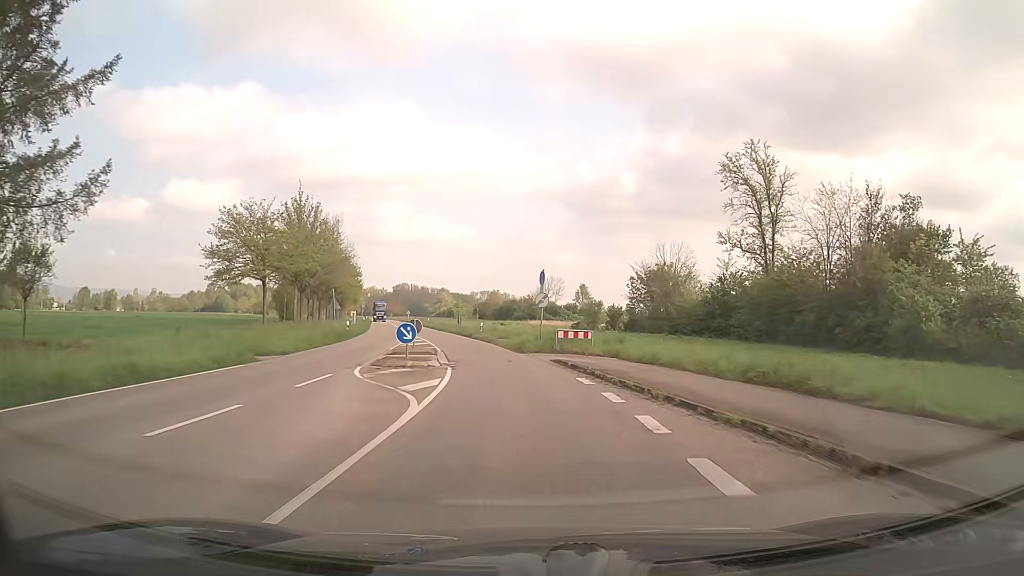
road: secondary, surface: asphalt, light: Day
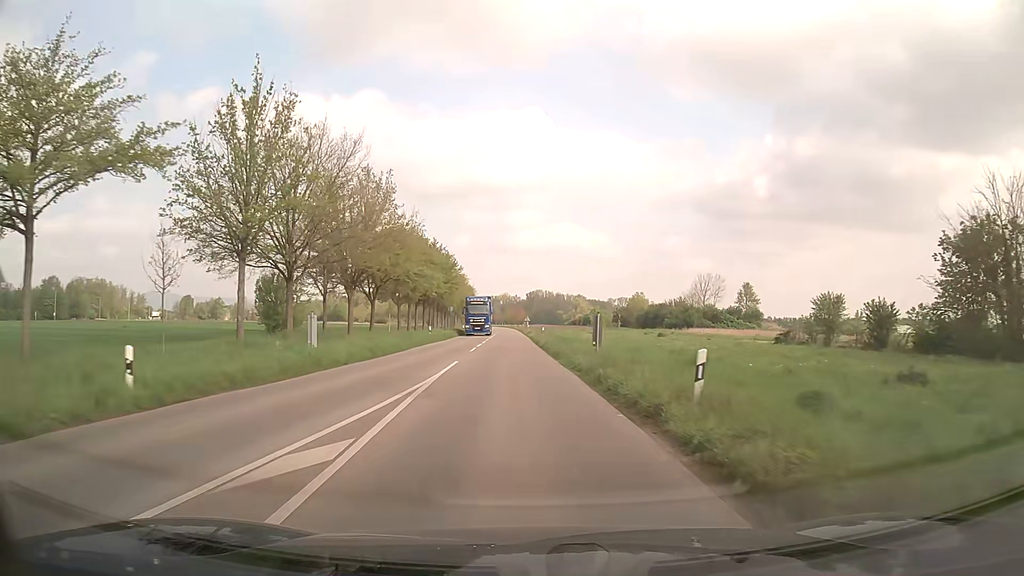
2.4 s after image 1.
(-3.4, +36.3) m; -11°
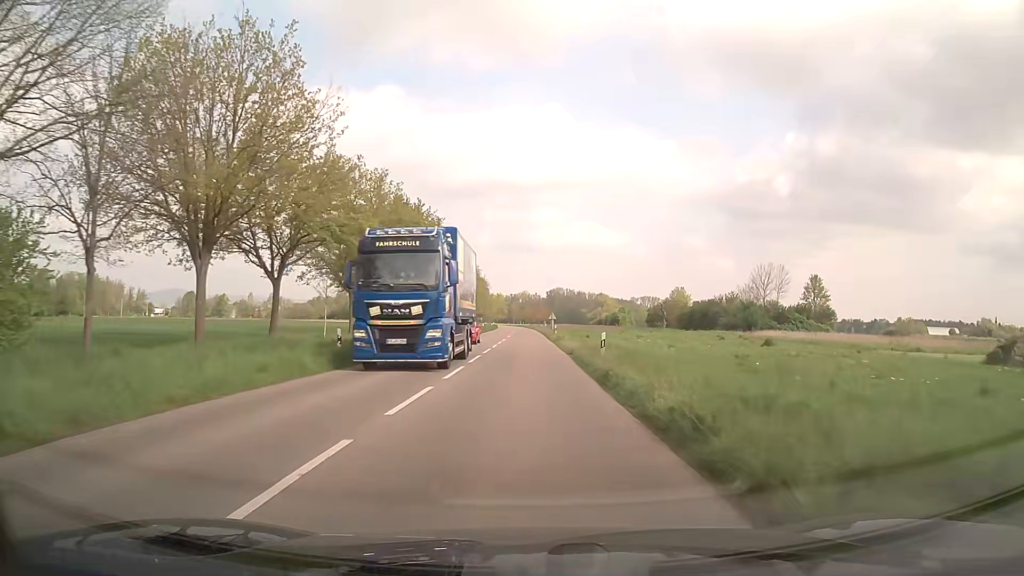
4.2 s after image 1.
(-0.7, +28.3) m; -2°
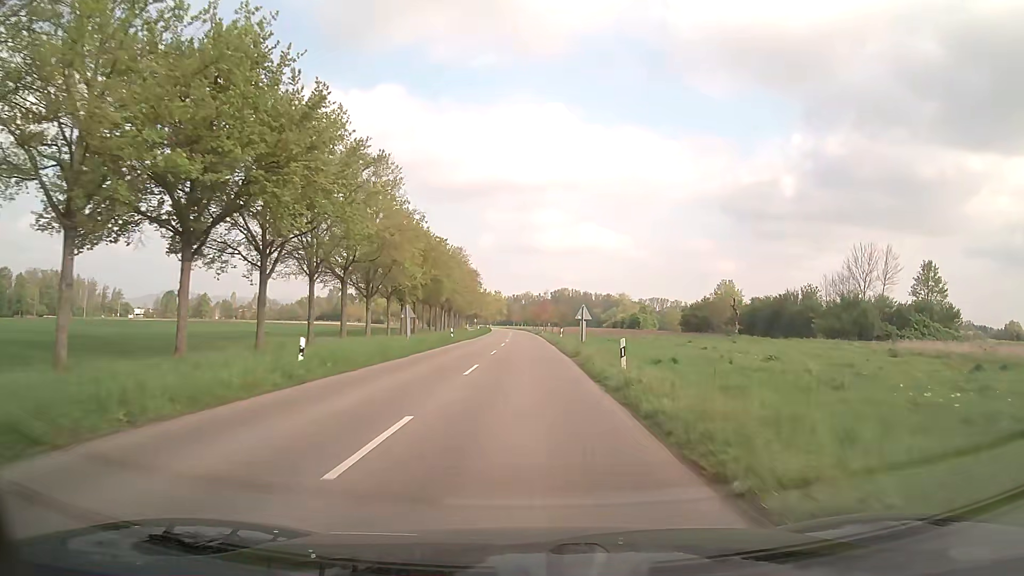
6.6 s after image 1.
(-0.1, +39.8) m; 0°
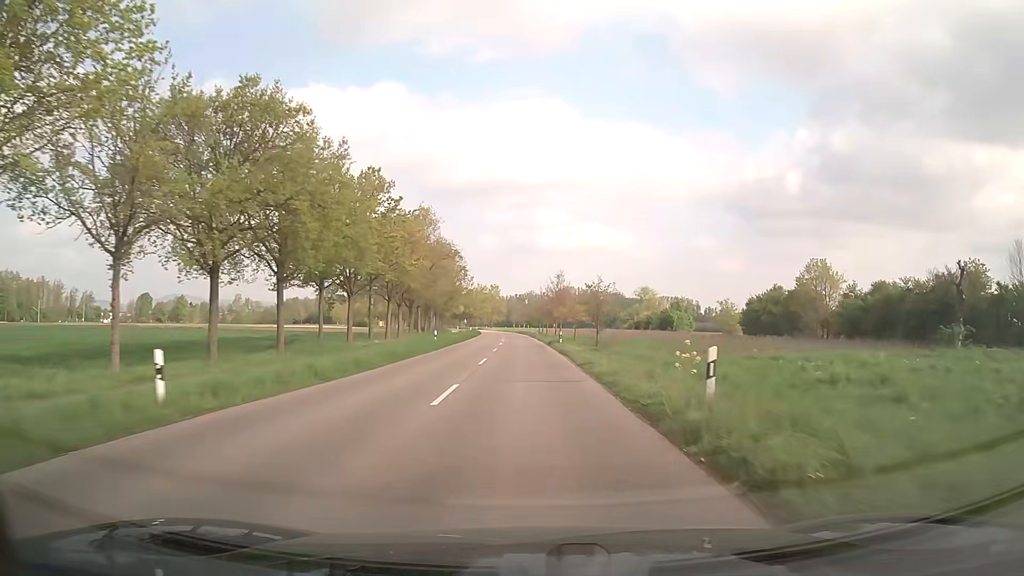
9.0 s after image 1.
(0.0, +42.7) m; 0°
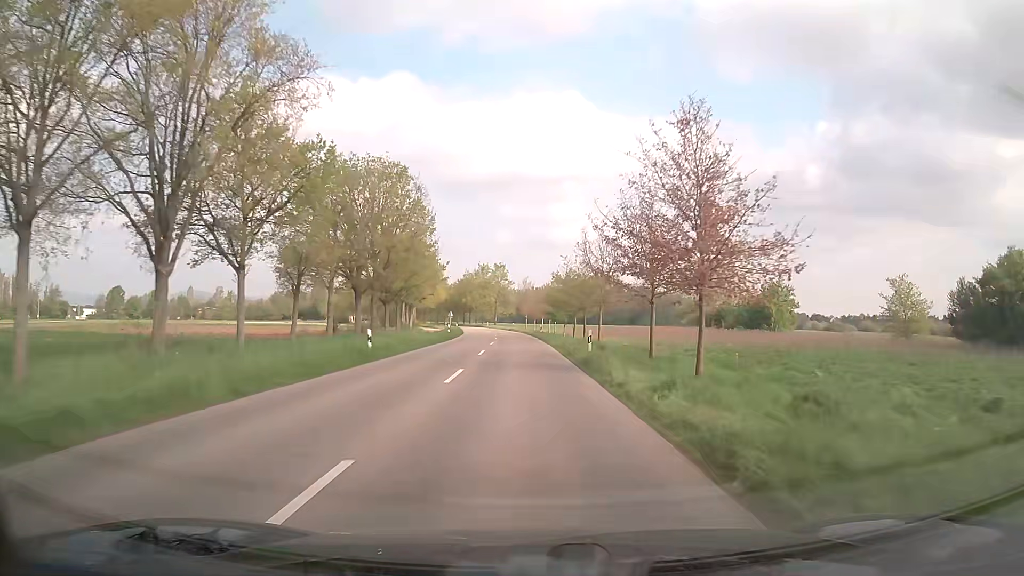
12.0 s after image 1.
(-0.4, +57.3) m; -1°
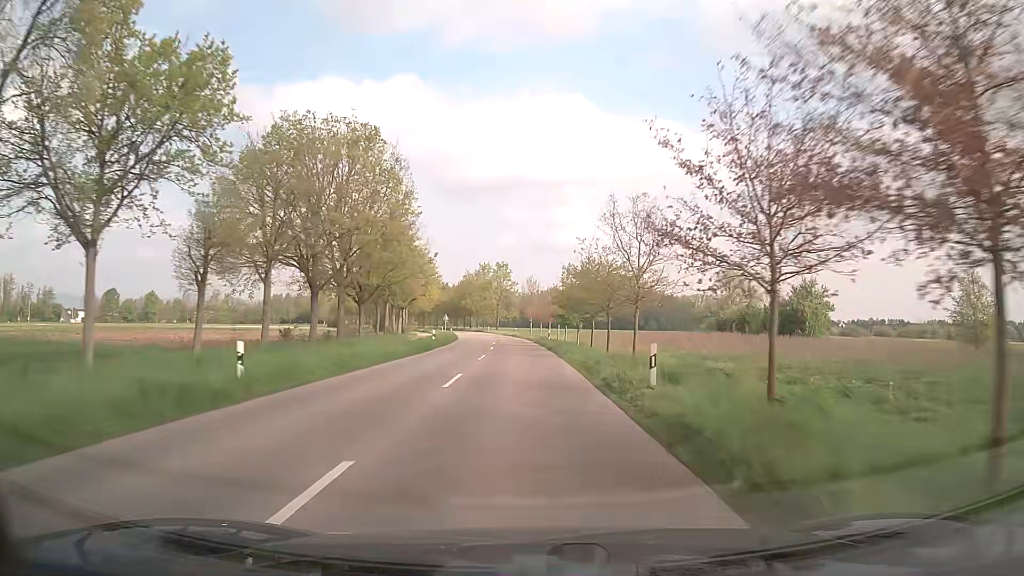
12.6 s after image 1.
(0.0, +11.9) m; 0°
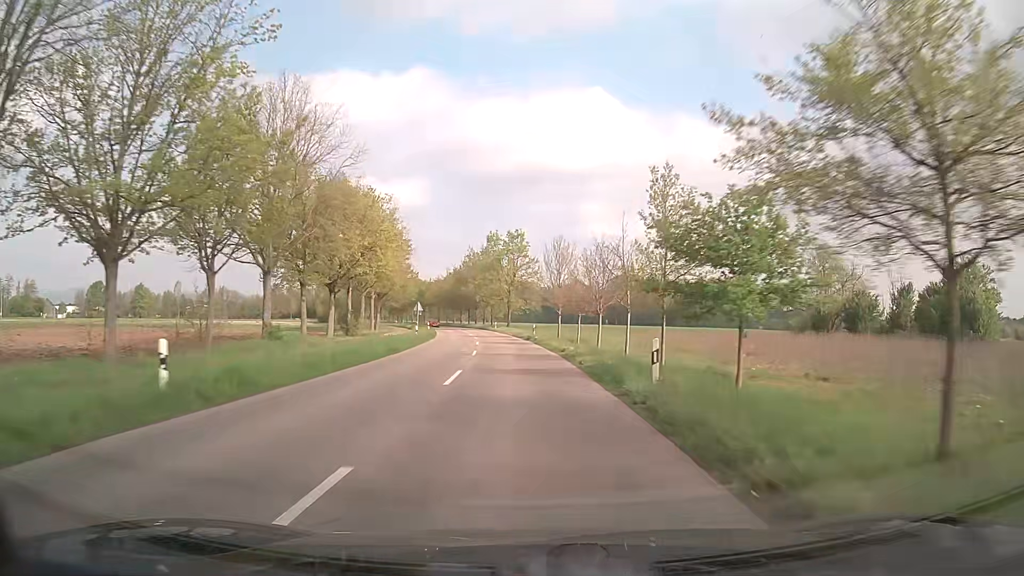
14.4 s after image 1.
(-0.4, +36.7) m; -2°
